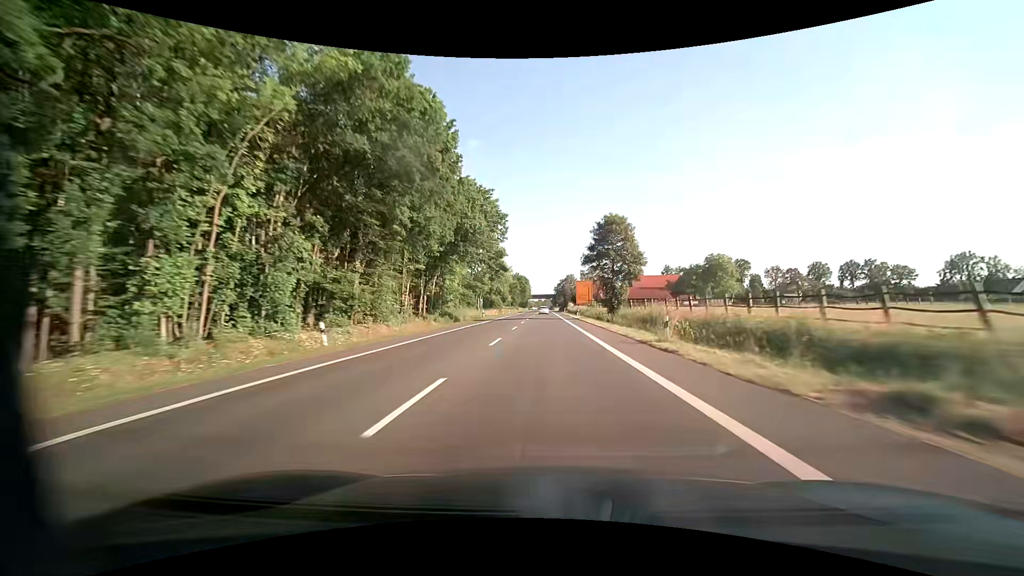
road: primary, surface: asphalt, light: Day
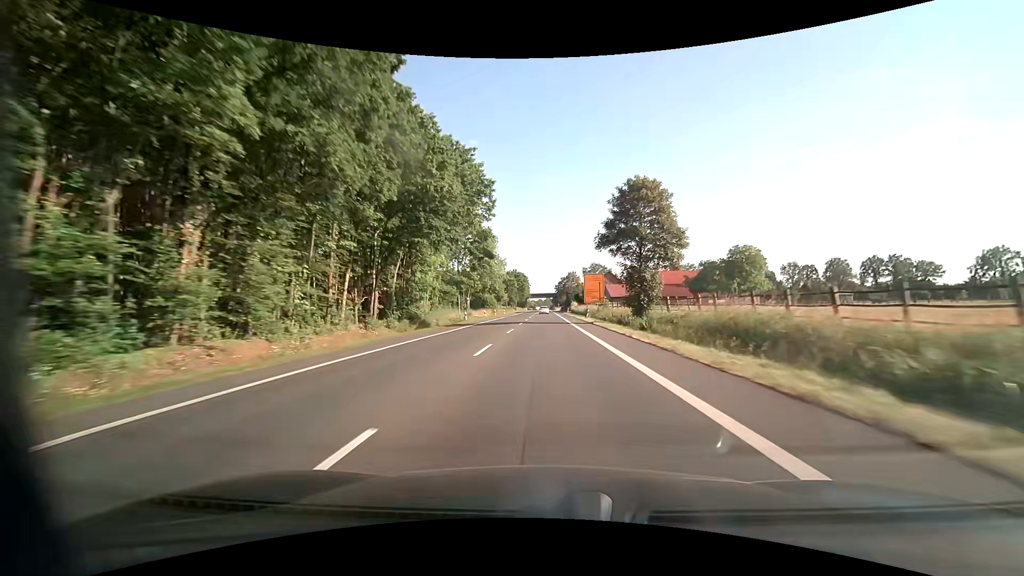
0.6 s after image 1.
(0.0, +15.8) m; 0°
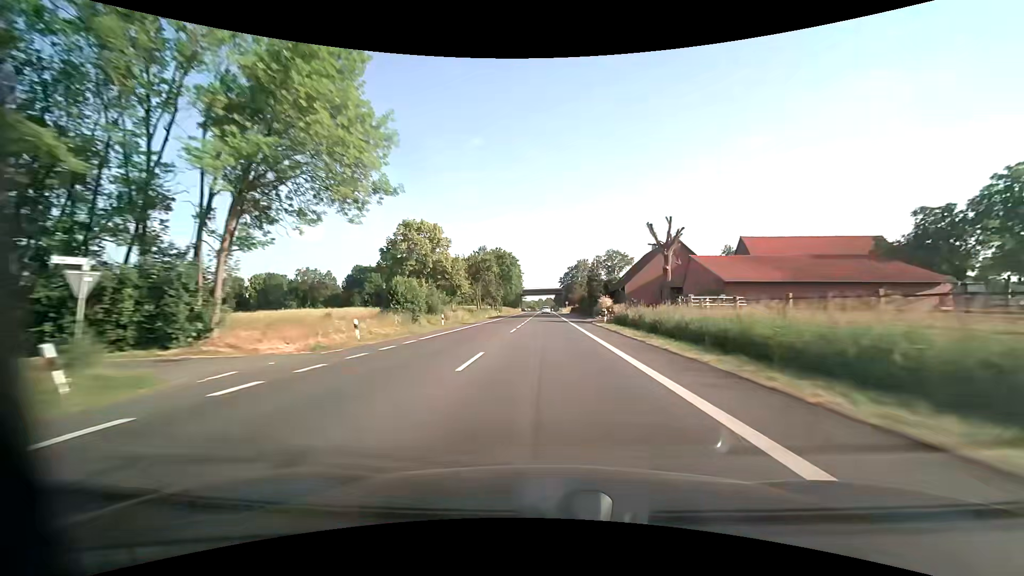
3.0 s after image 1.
(-0.1, +63.2) m; 0°
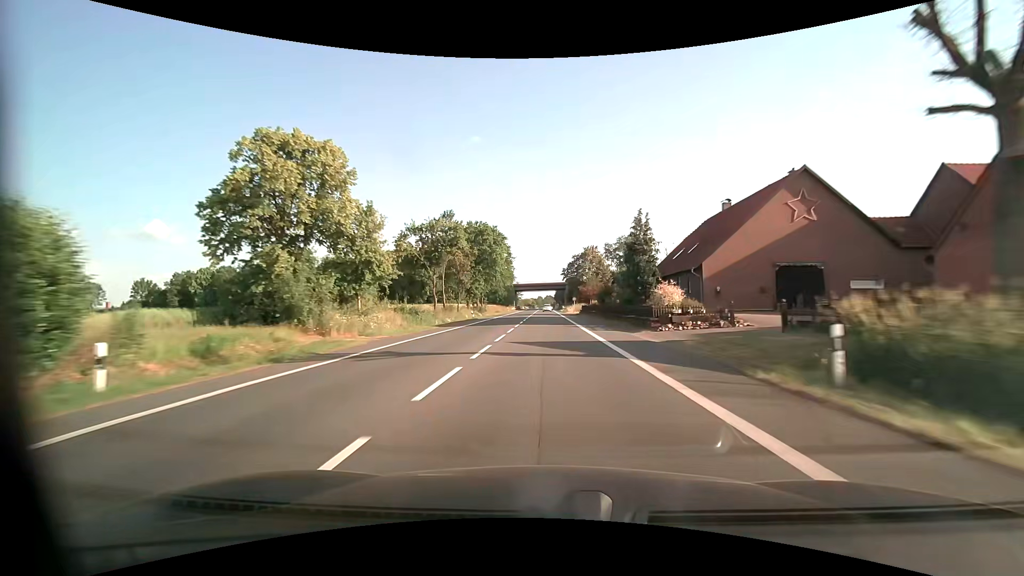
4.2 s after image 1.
(0.0, +31.4) m; 0°
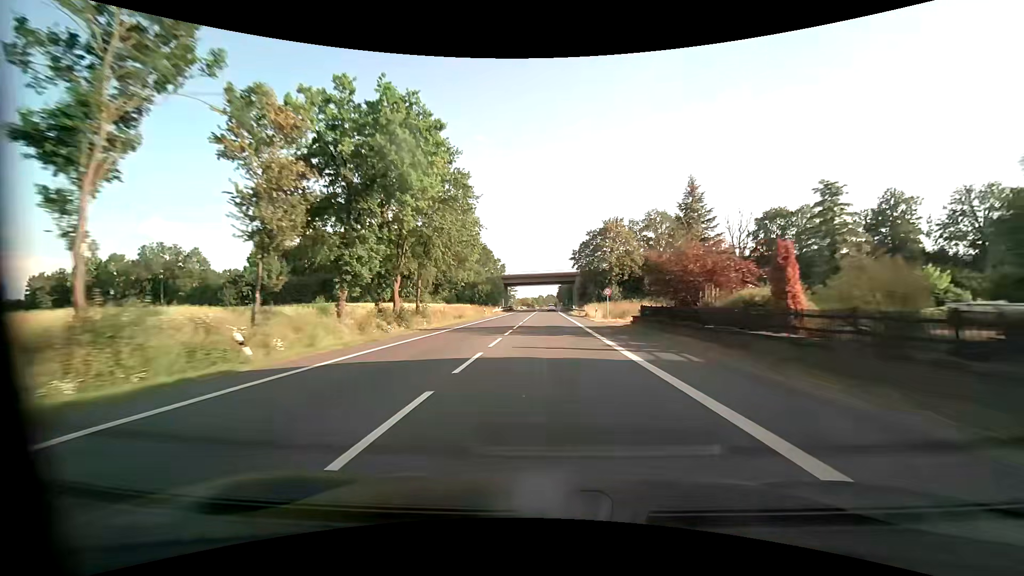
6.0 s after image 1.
(+0.1, +44.4) m; 0°
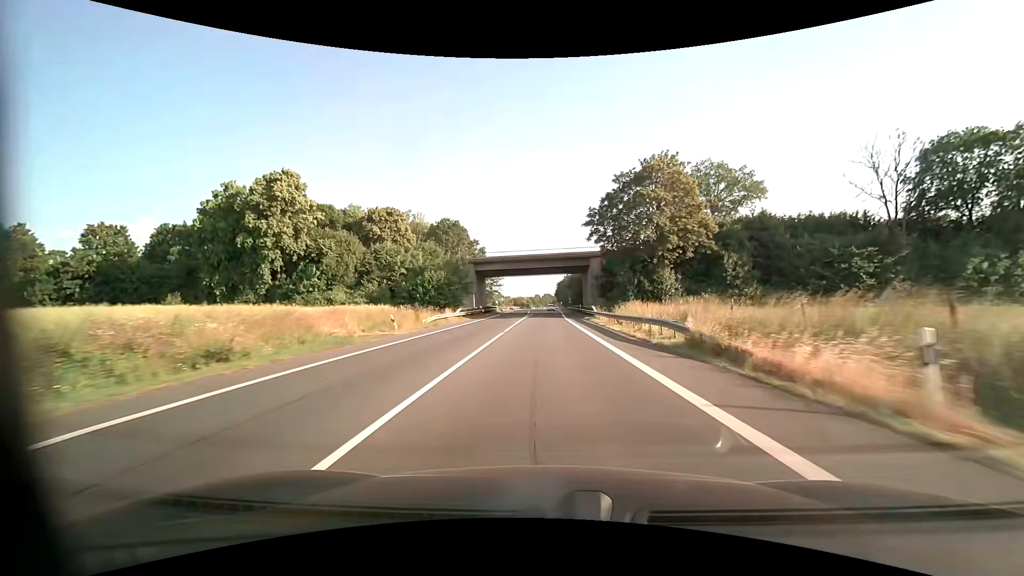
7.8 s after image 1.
(0.0, +40.3) m; 0°
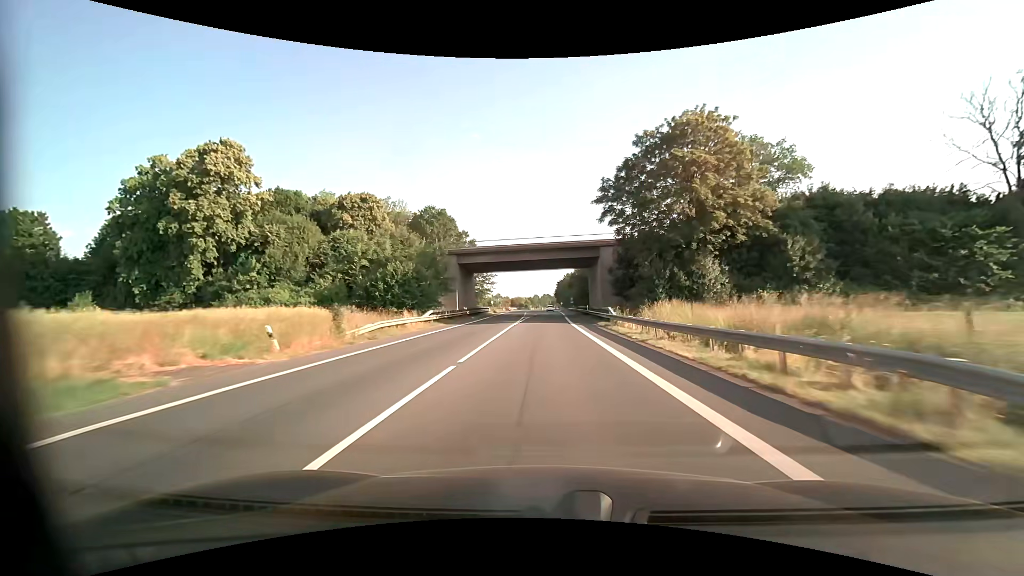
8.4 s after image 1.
(0.0, +12.5) m; 0°
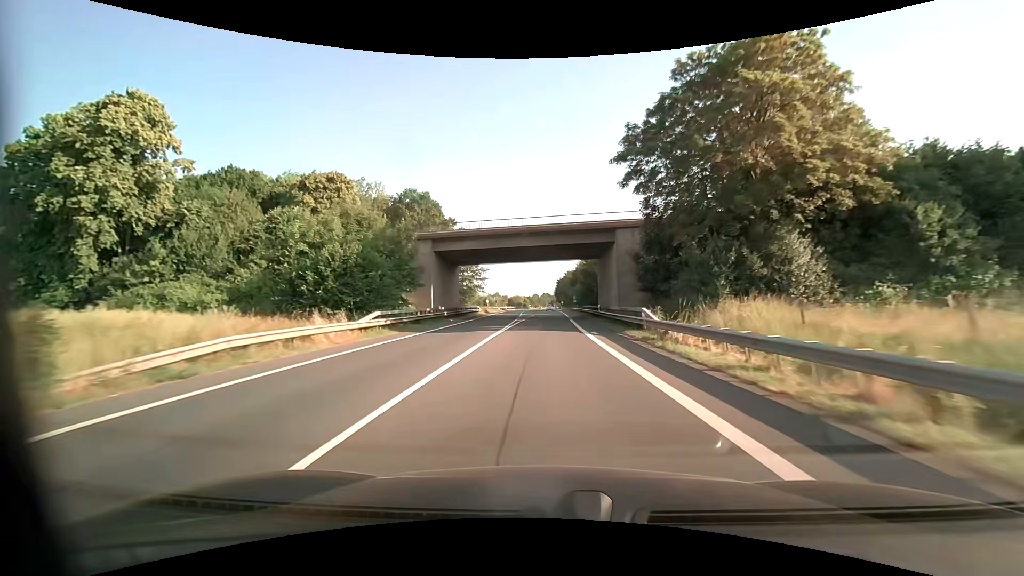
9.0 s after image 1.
(0.0, +12.1) m; 0°
(0, +10) (0, +20) (0, +30) (0, +40) (0, +50) (0, +60) (0, +70) (+1, +80) (+1, +90) (+1, +100) m
